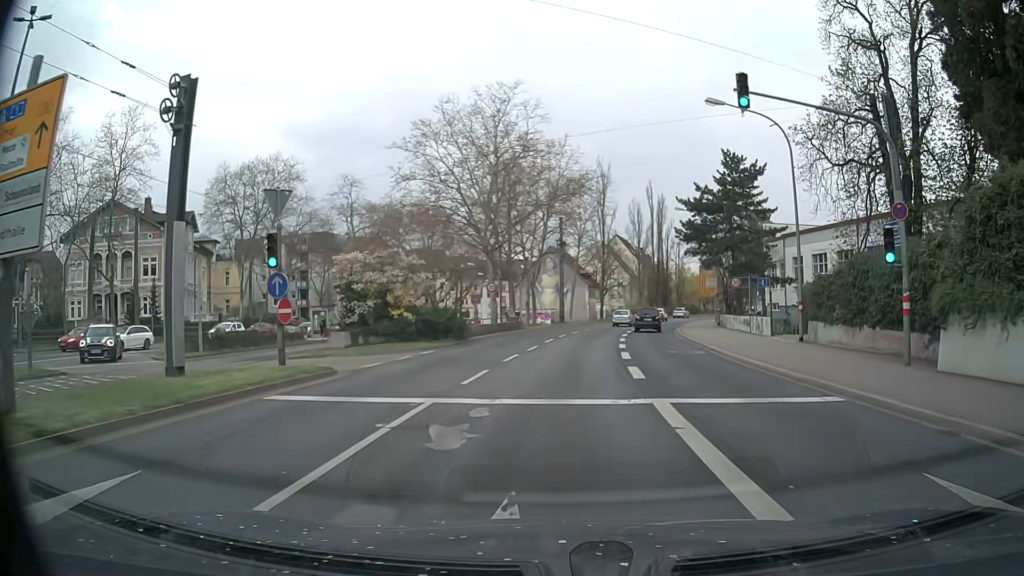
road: primary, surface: asphalt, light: Day
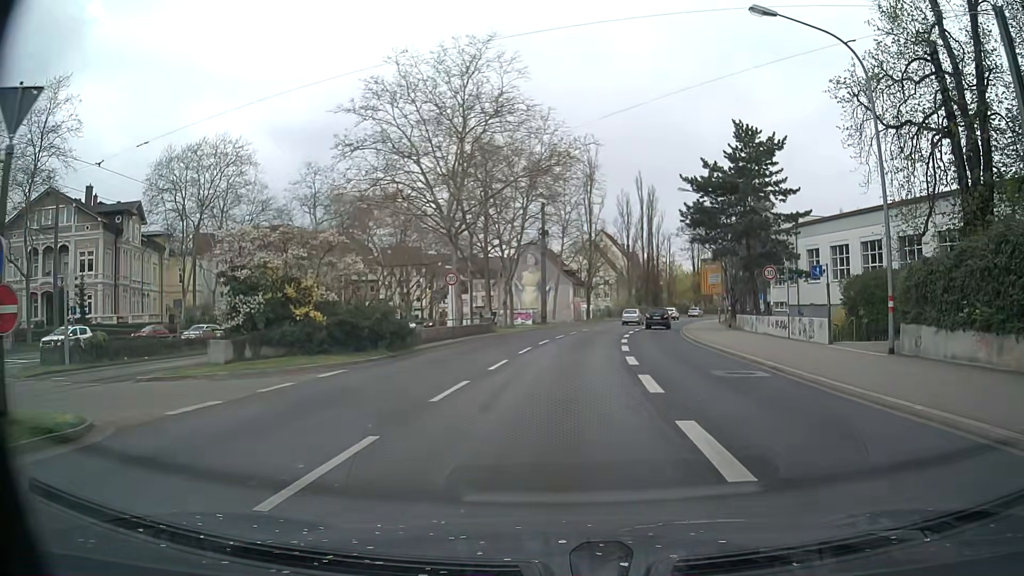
(+0.1, +8.9) m; +1°
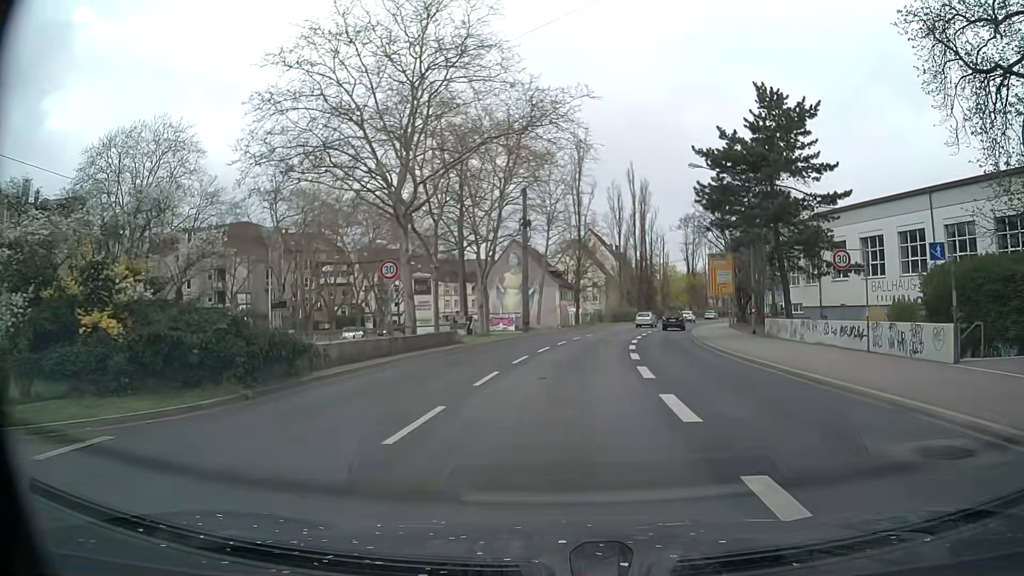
(+0.1, +8.9) m; 0°
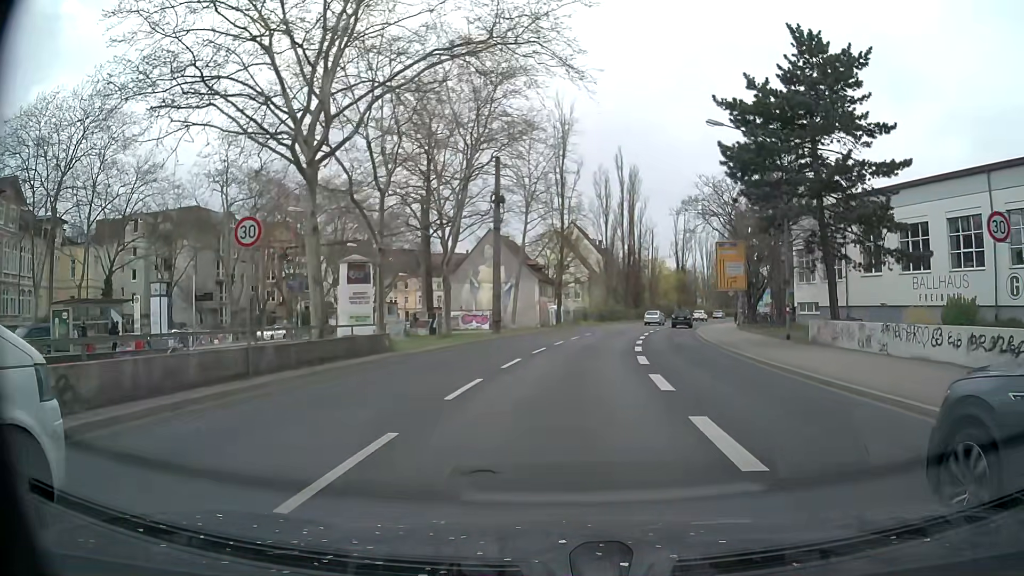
(+0.3, +8.9) m; +3°
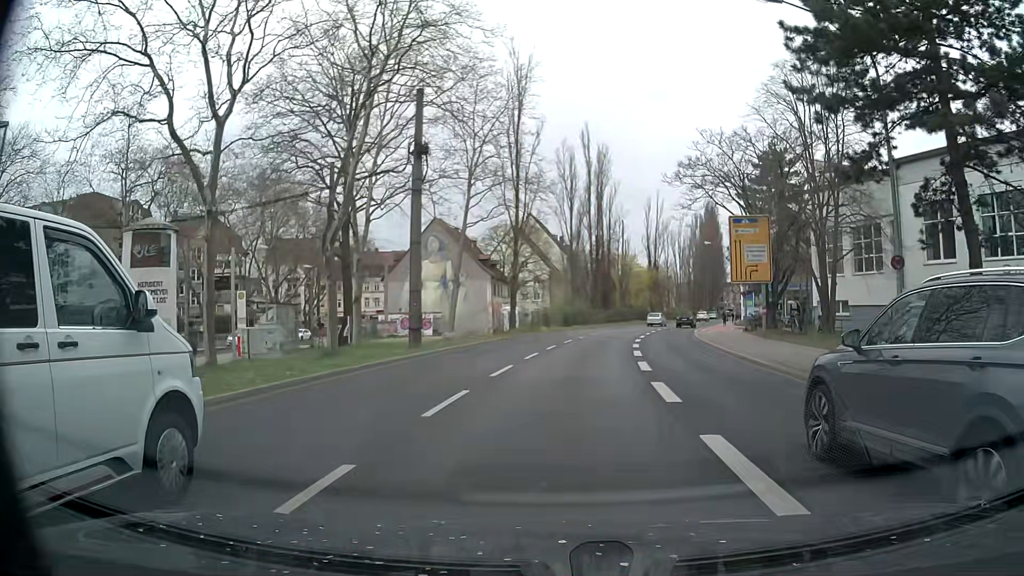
(+0.4, +13.3) m; +3°
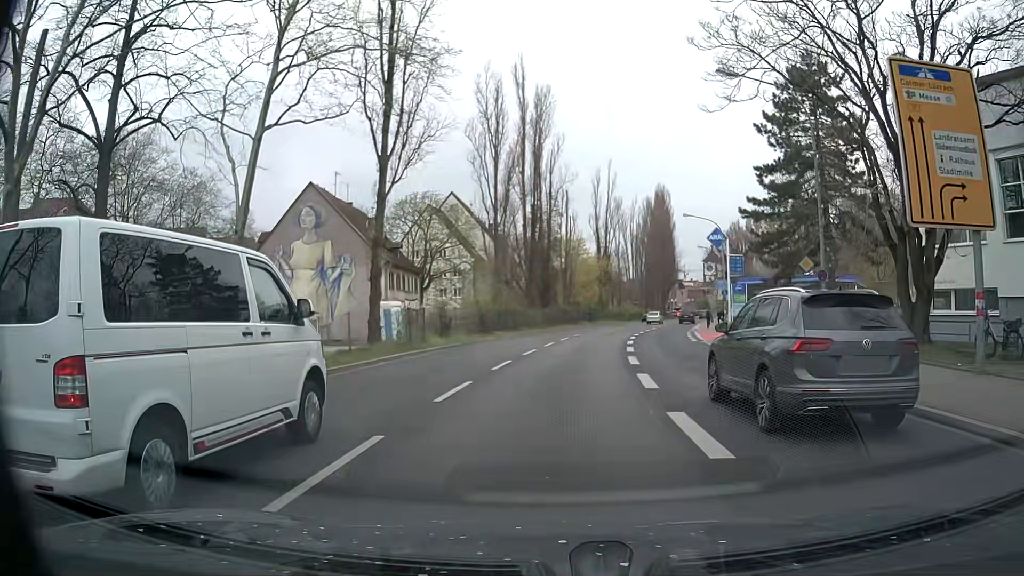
(+1.1, +22.3) m; +5°
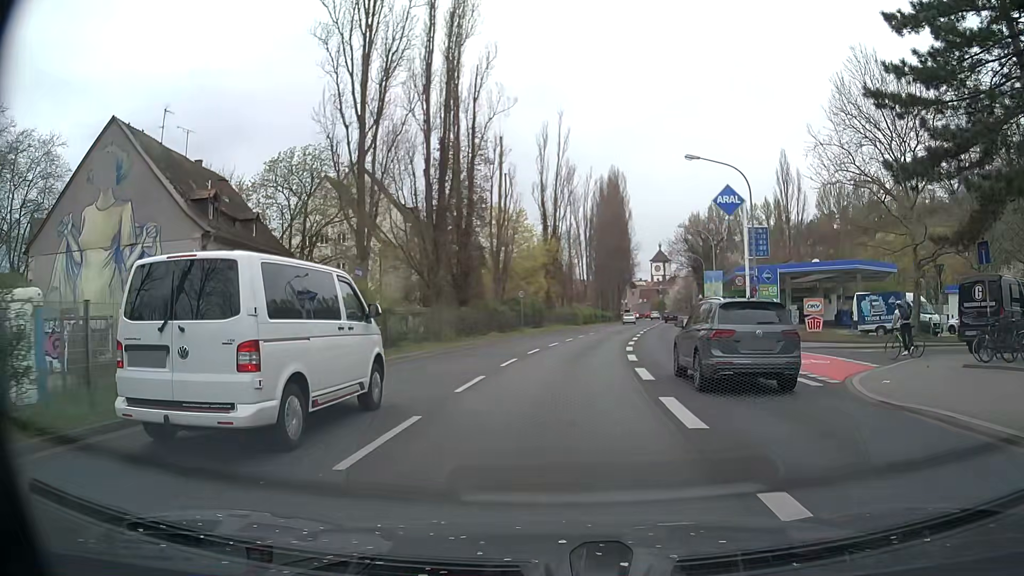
(+1.1, +22.4) m; +6°
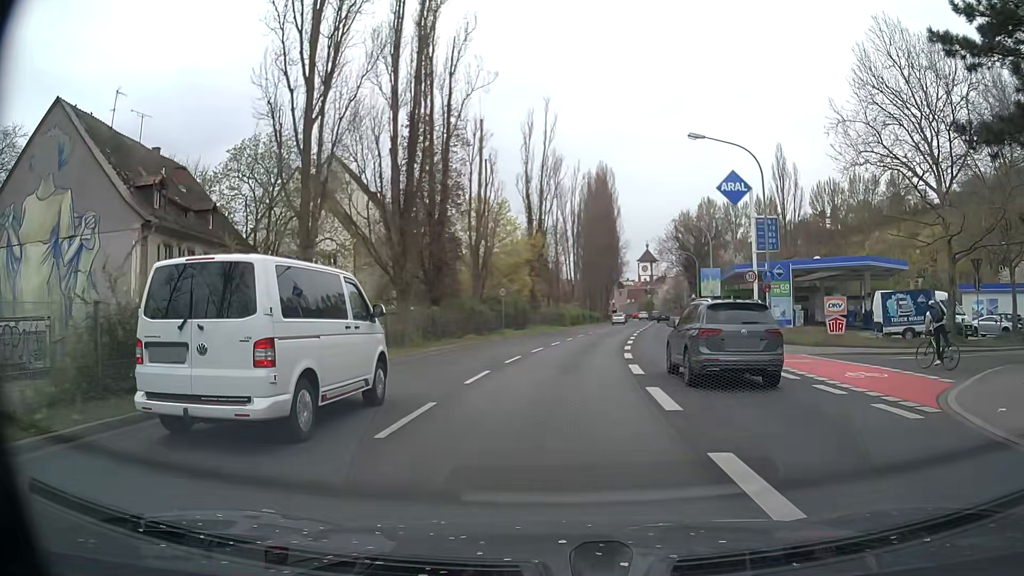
(0.0, +4.5) m; 0°
(0, +10) (+1, +20) (+2, +30) (+3, +40) (+5, +50) (+6, +60) (+8, +69) (+10, +79) (+12, +89) (+14, +99) m
